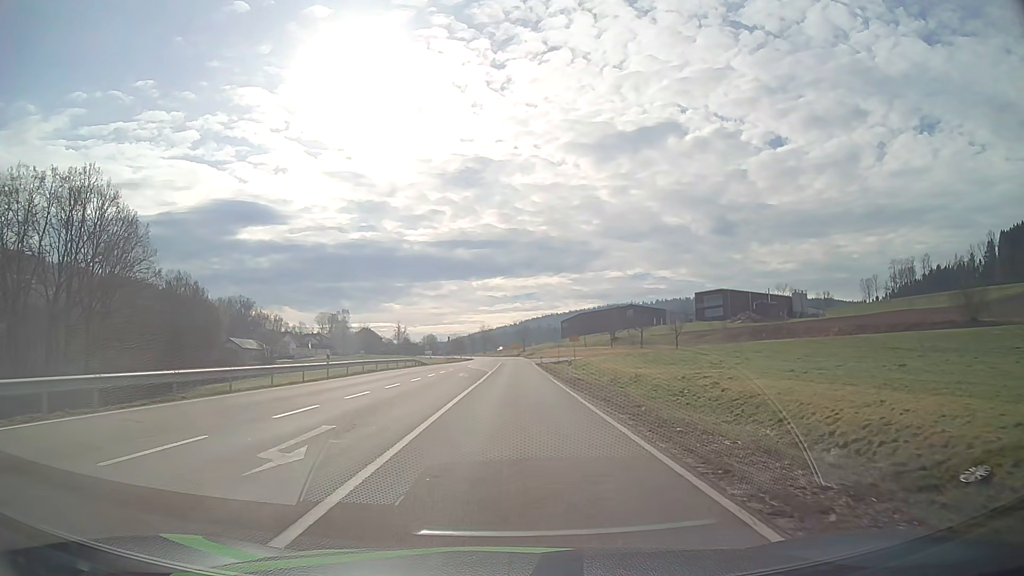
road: secondary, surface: asphalt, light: Day
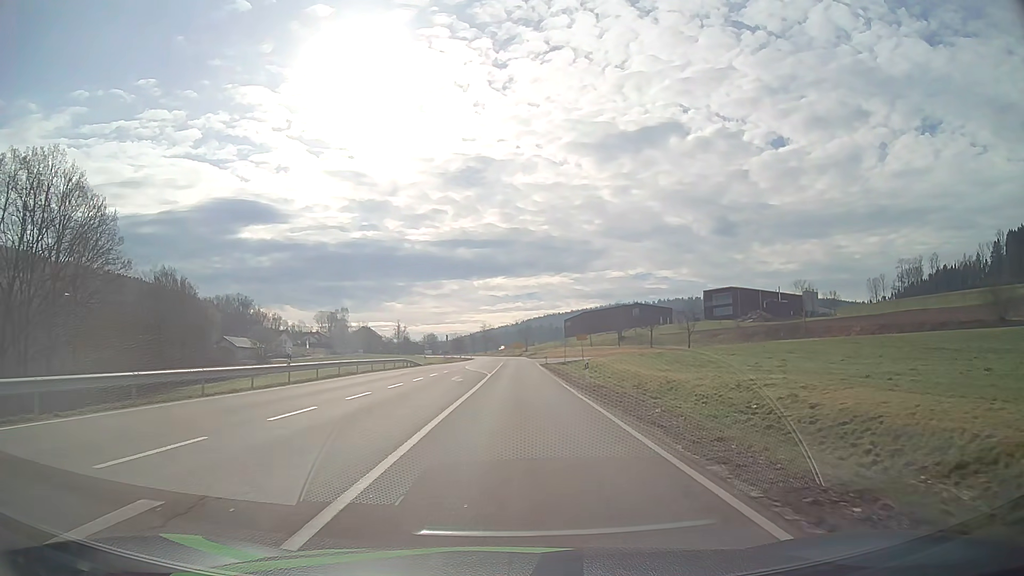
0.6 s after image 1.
(0.0, +6.6) m; 0°
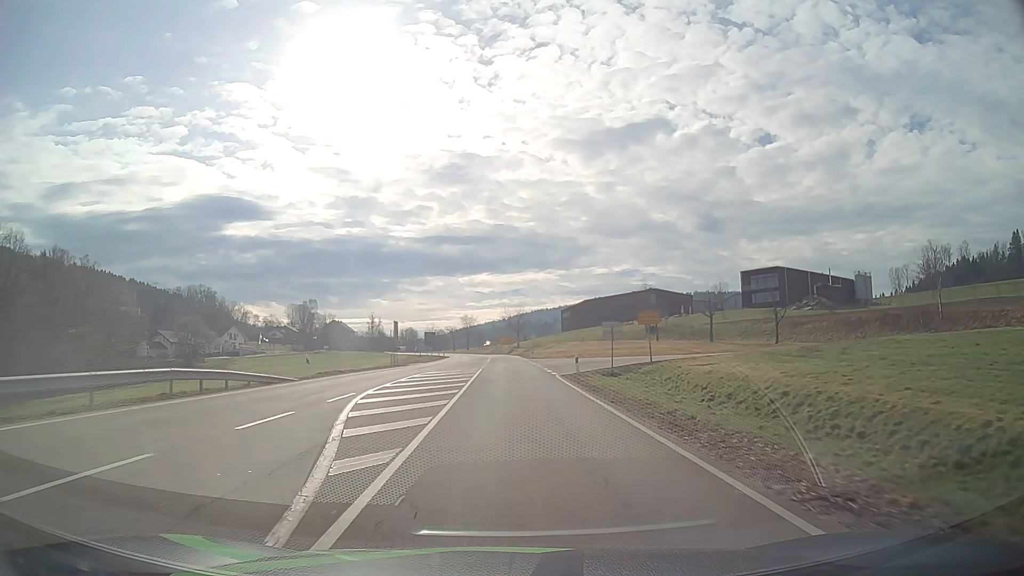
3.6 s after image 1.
(+0.3, +38.6) m; +1°
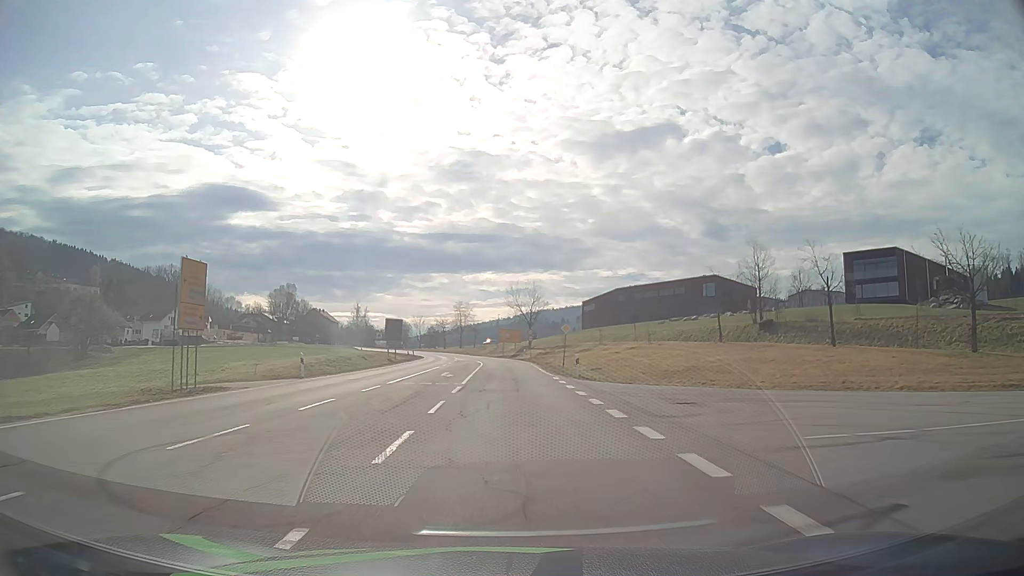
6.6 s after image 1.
(-0.1, +44.0) m; 0°
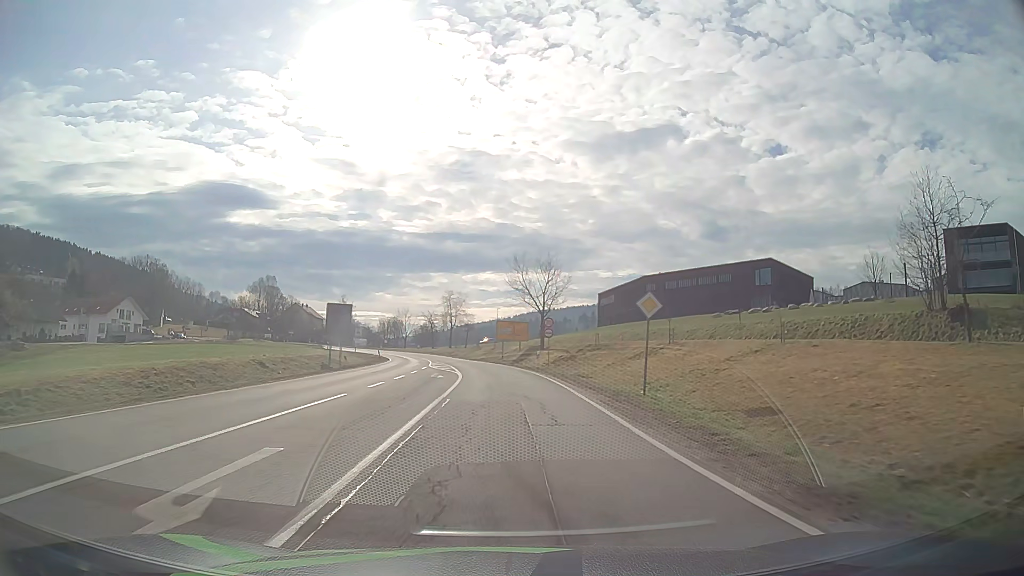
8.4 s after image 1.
(0.0, +26.7) m; 0°
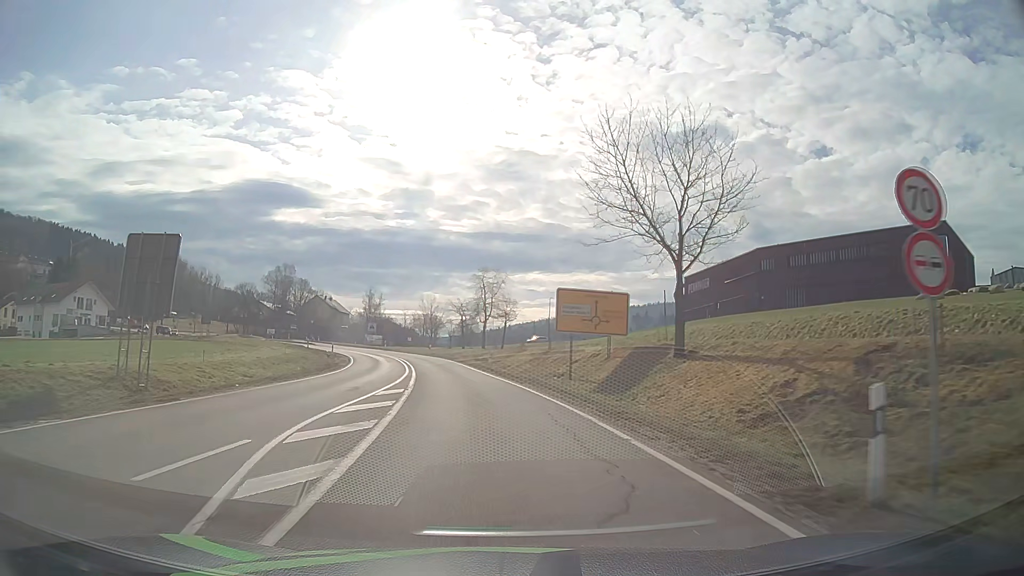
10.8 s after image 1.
(-0.6, +34.2) m; -4°
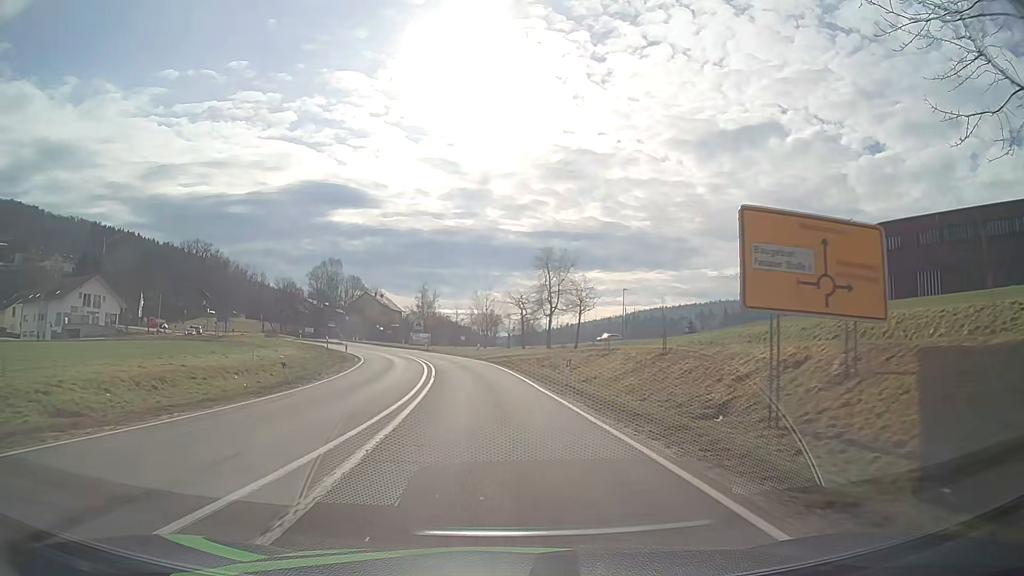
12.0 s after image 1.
(-0.7, +16.2) m; -5°
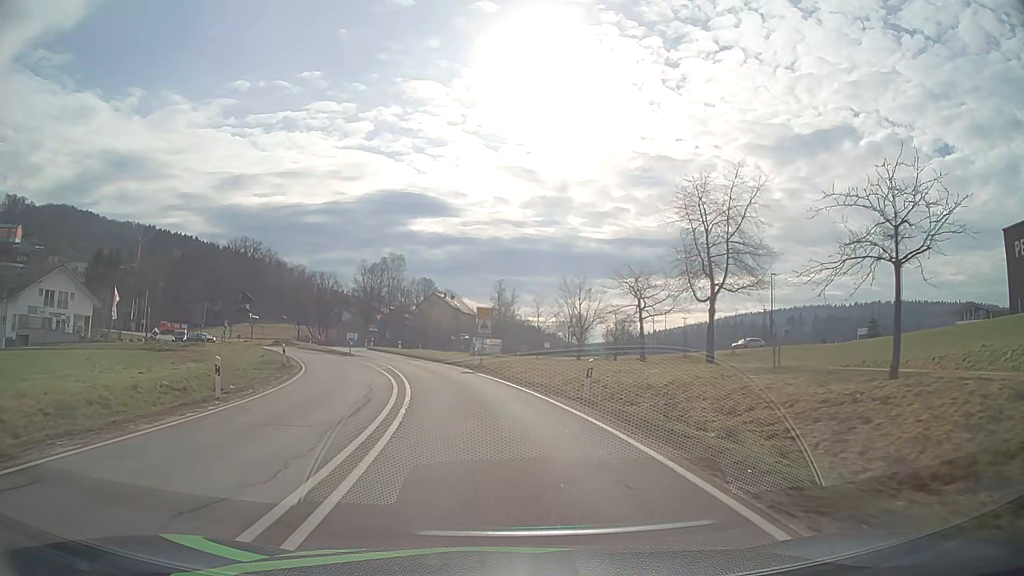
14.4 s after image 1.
(-1.8, +30.9) m; -7°
